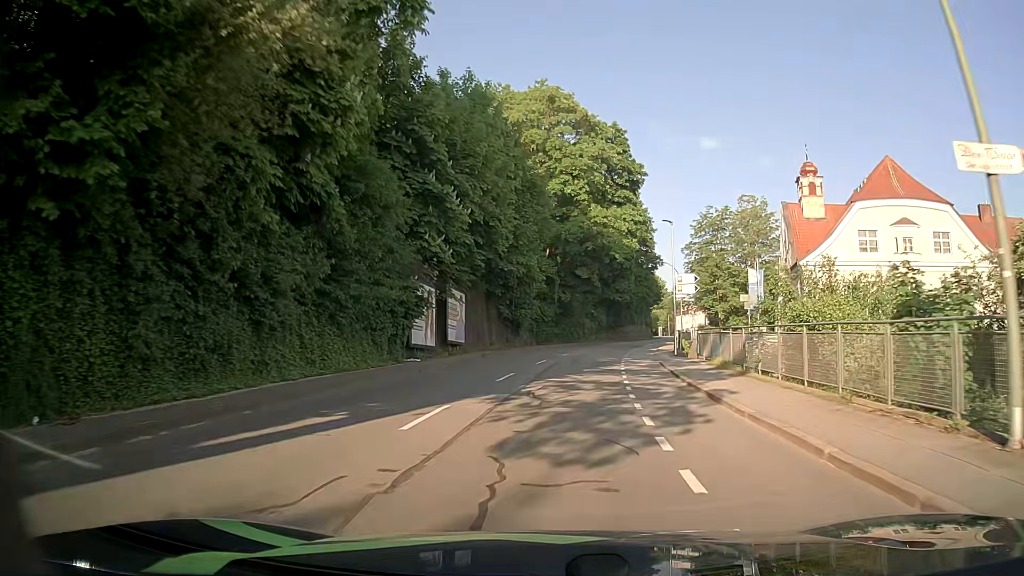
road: tertiary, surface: asphalt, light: Day
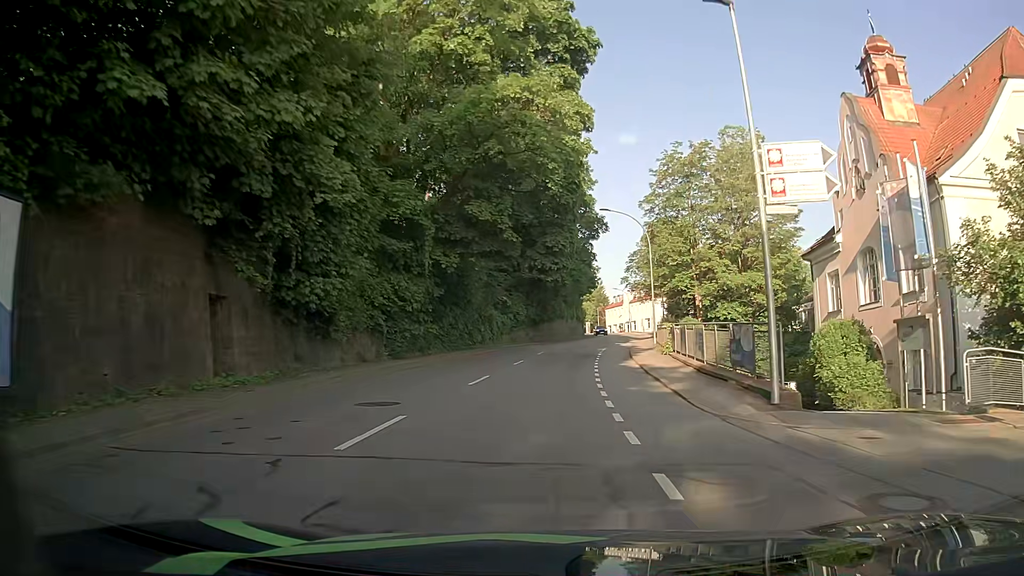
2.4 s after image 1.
(+2.0, +28.4) m; +7°
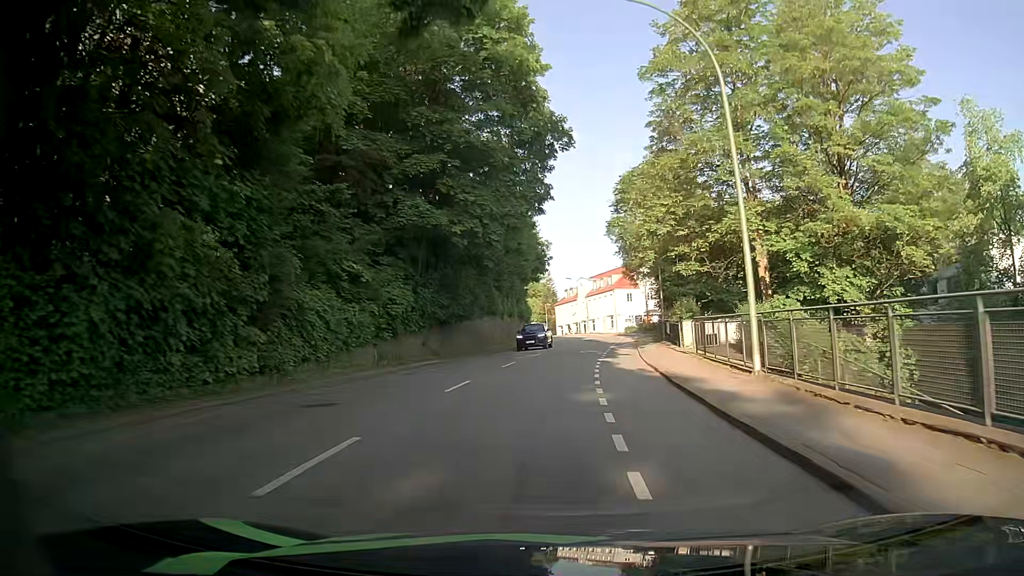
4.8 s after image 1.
(+1.2, +29.0) m; +4°
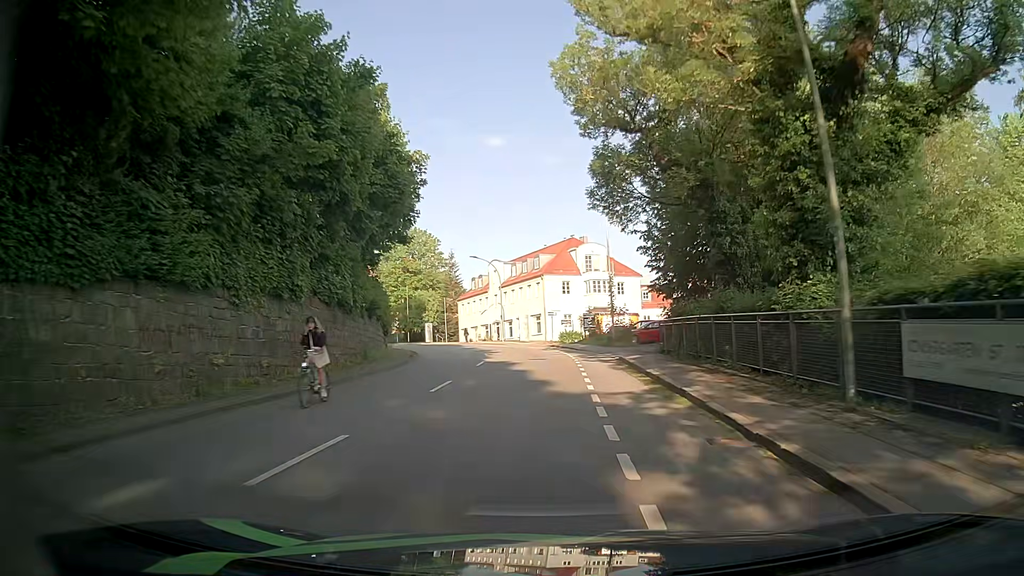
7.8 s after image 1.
(+2.2, +35.1) m; +7°
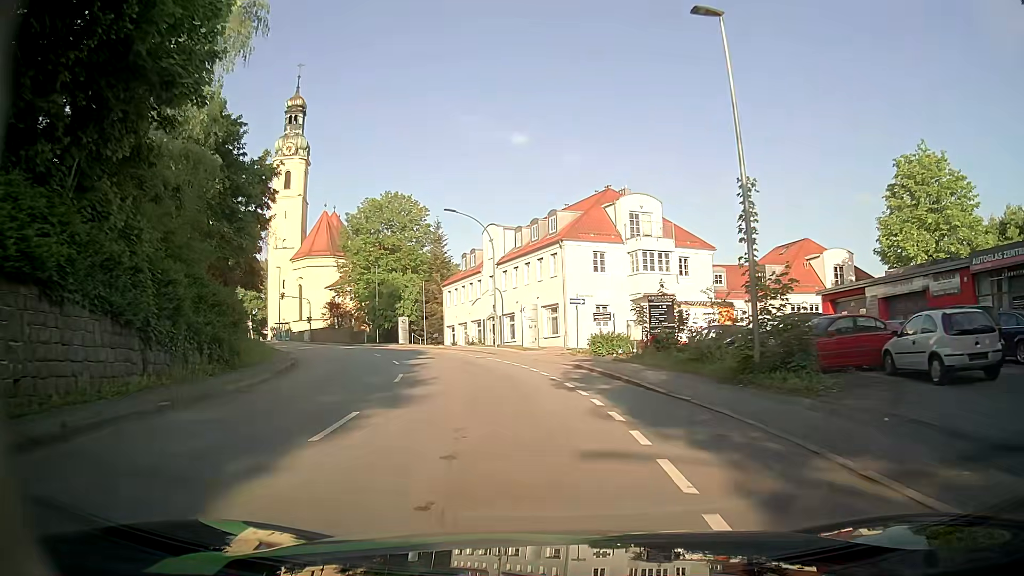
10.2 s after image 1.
(0.0, +26.2) m; -1°
